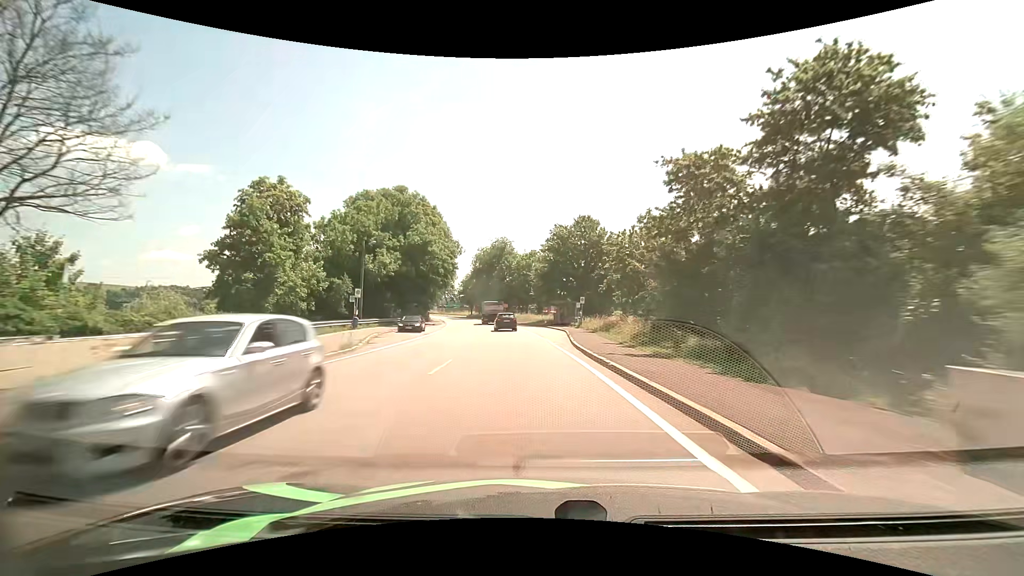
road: primary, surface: asphalt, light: Day
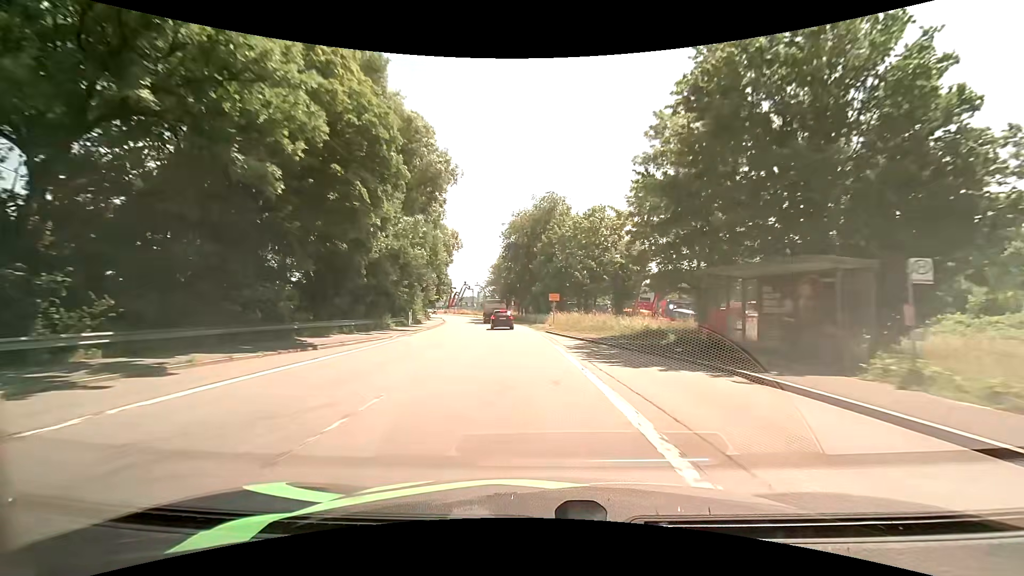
(-2.4, +43.2) m; -6°
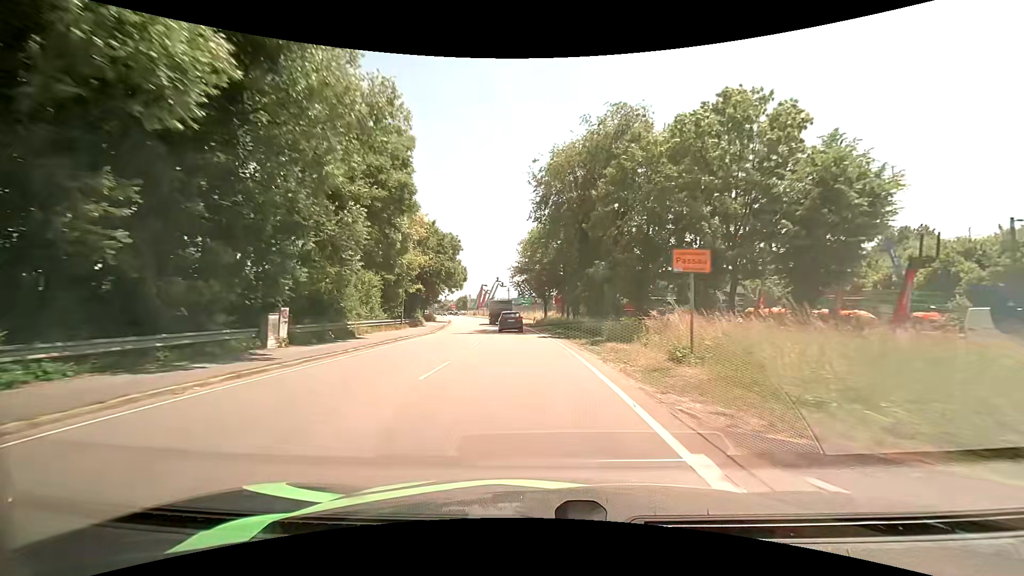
(-1.2, +30.1) m; -5°
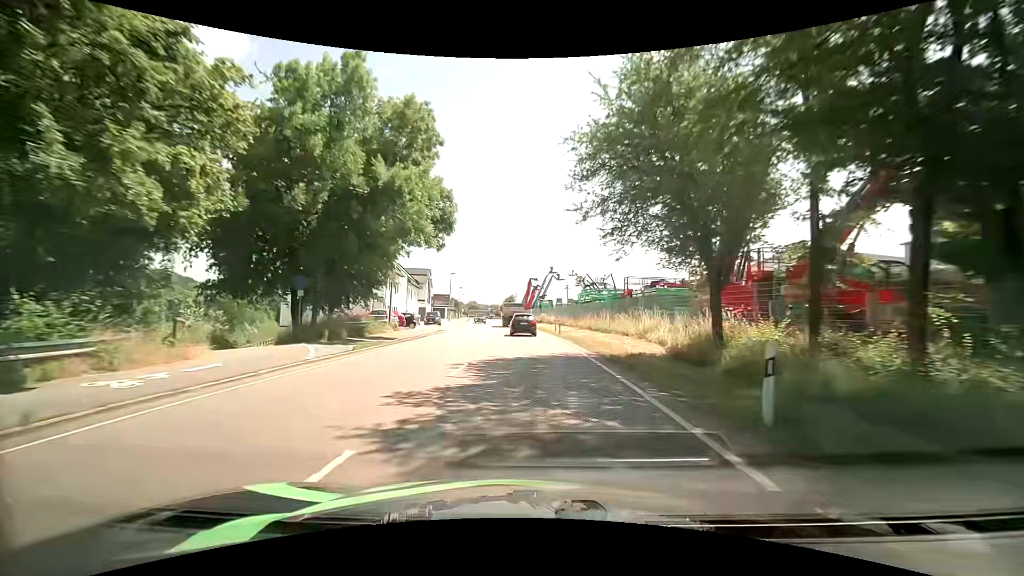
(-2.7, +45.4) m; -7°
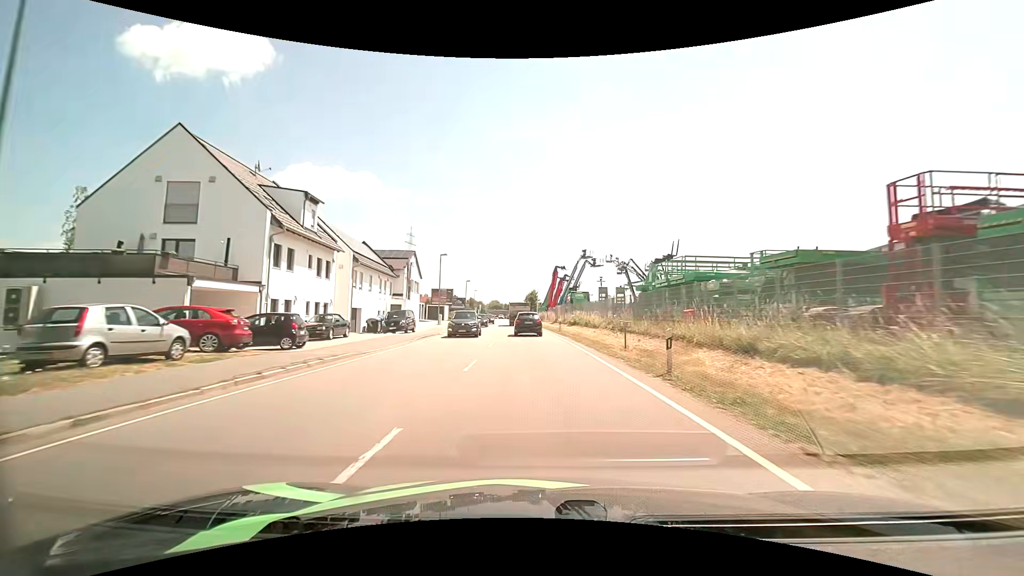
(-0.8, +26.2) m; -3°
(0, +10) (0, +20) (-1, +30) (-1, +40) (-1, +50) (-2, +60) (-3, +70) (-3, +80) (-4, +90) (-5, +100) m
